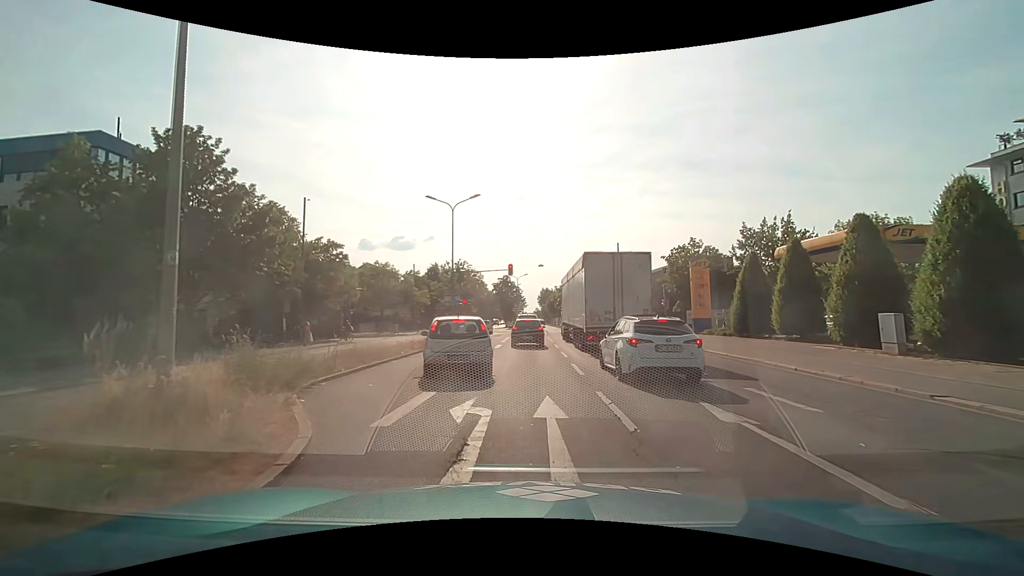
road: primary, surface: asphalt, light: Day
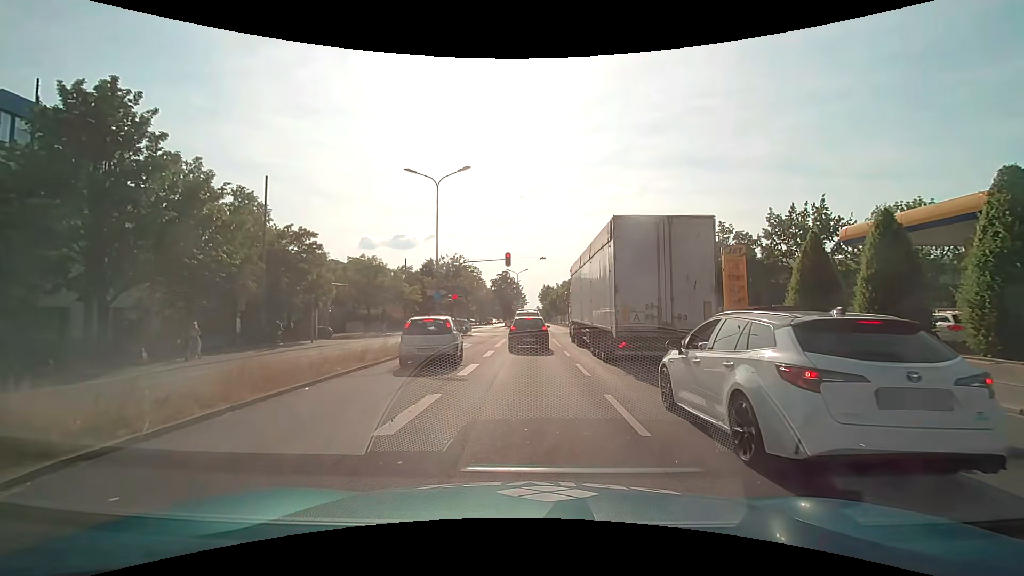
(0.0, +6.4) m; -2°
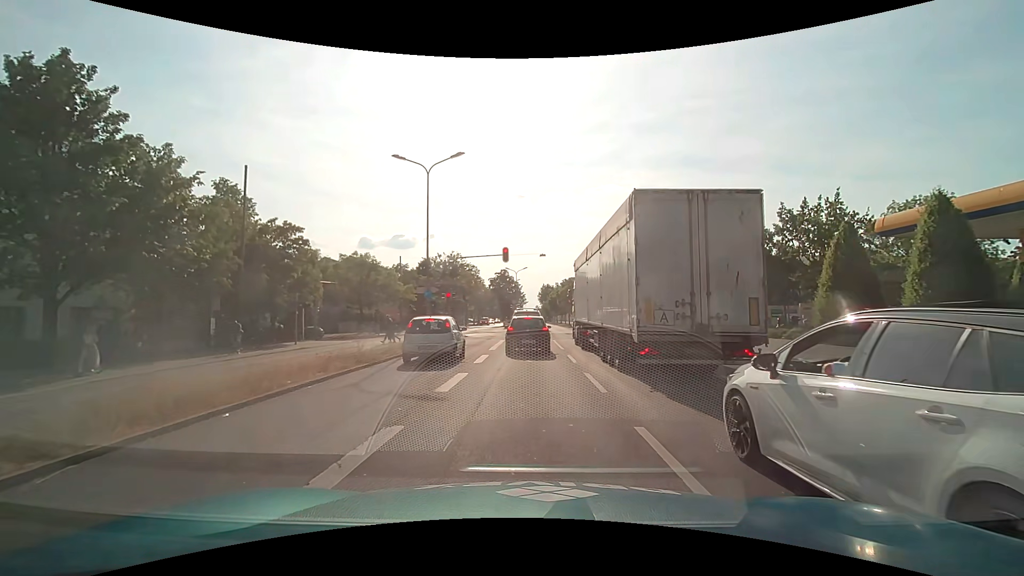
(+0.1, +2.6) m; +2°
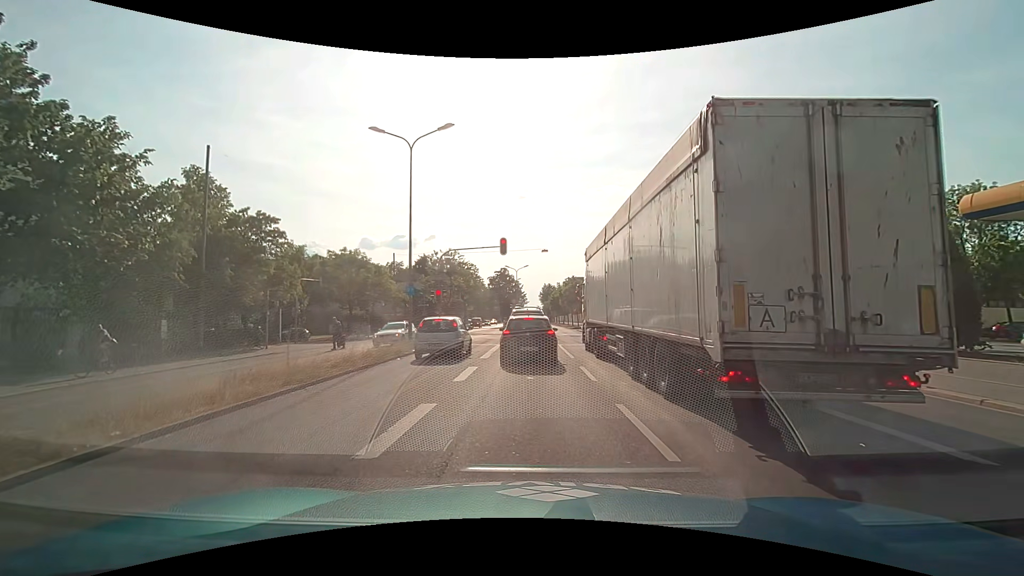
(0.0, +4.2) m; 0°
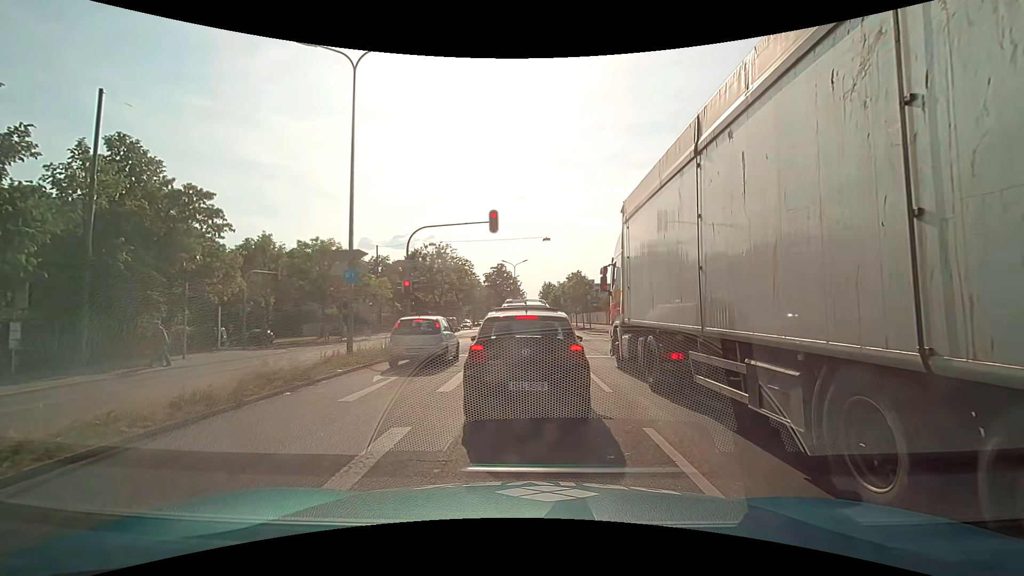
(+0.1, +7.7) m; 0°
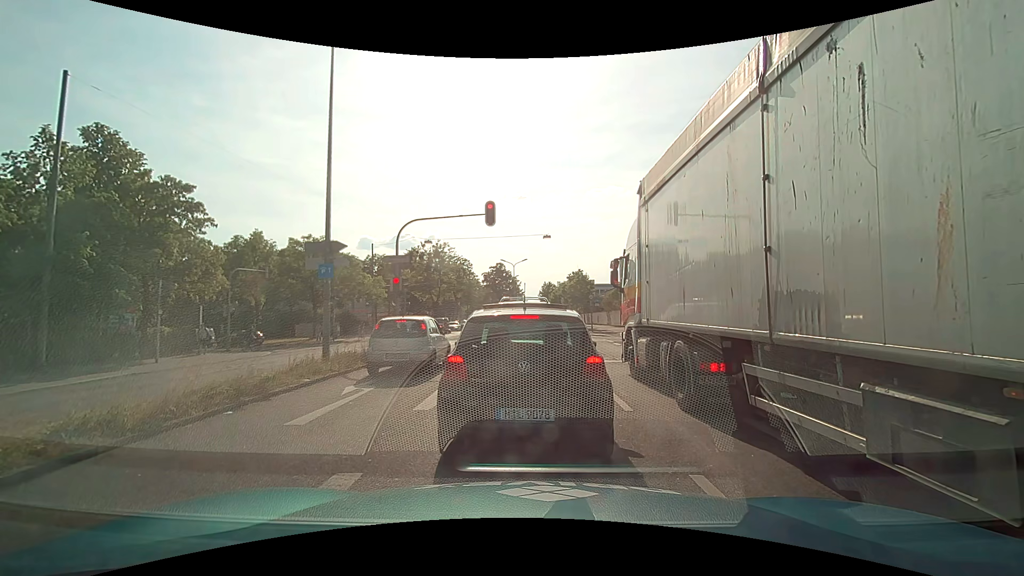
(+0.1, +1.8) m; +2°
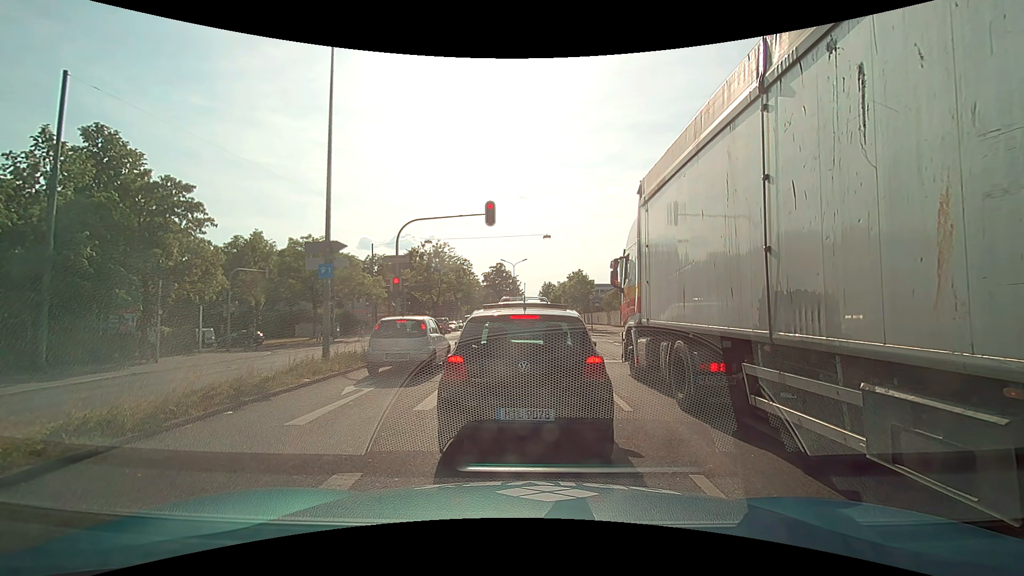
(0.0, 0.0) m; 0°
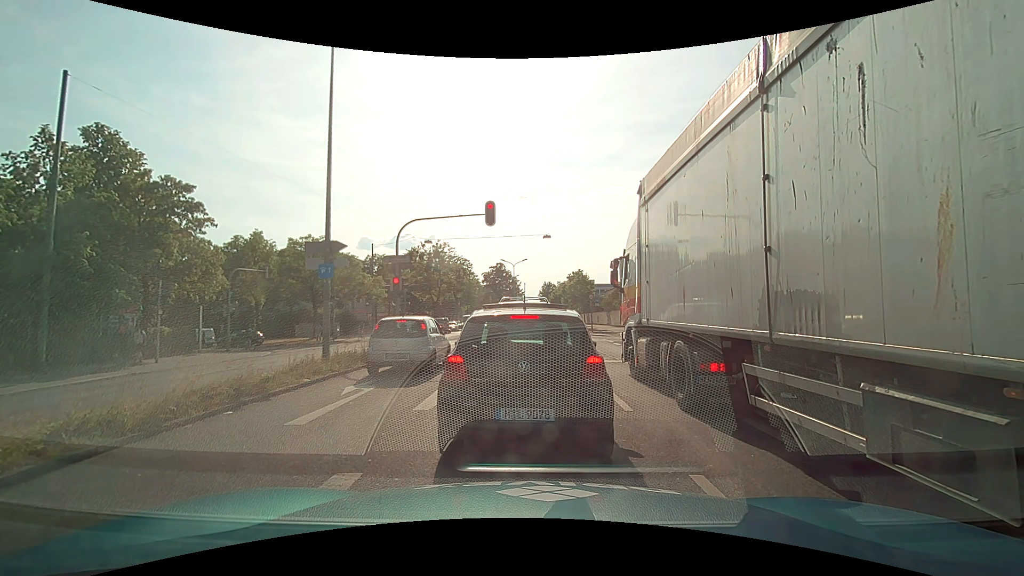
(0.0, 0.0) m; 0°
(0, +10) (-1, +20) (-1, +30) (-1, +40) (-1, +50) (-2, +60) (-2, +70) (-2, +80) (-3, +90) (-3, +100) m
